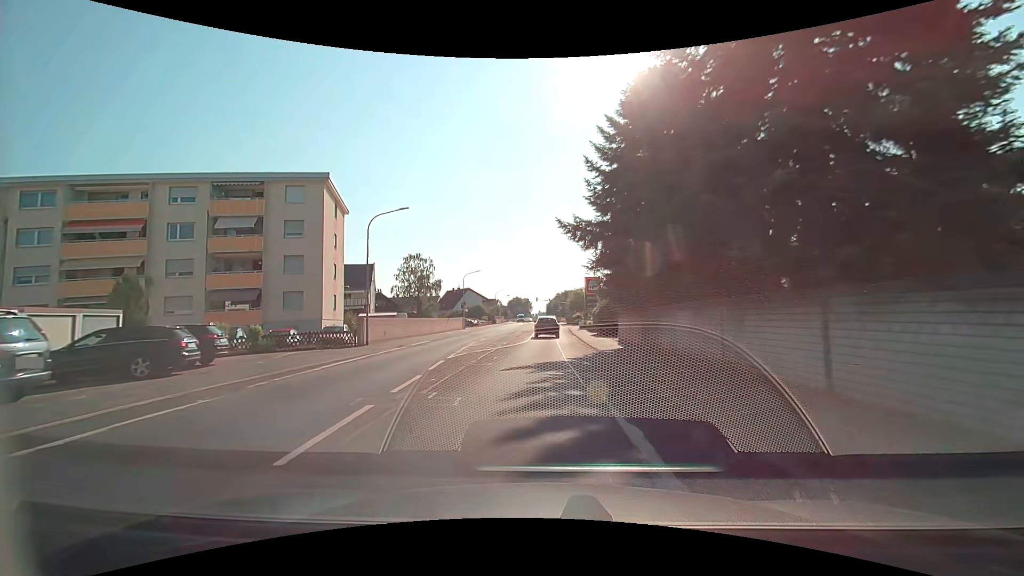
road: secondary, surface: asphalt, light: Day
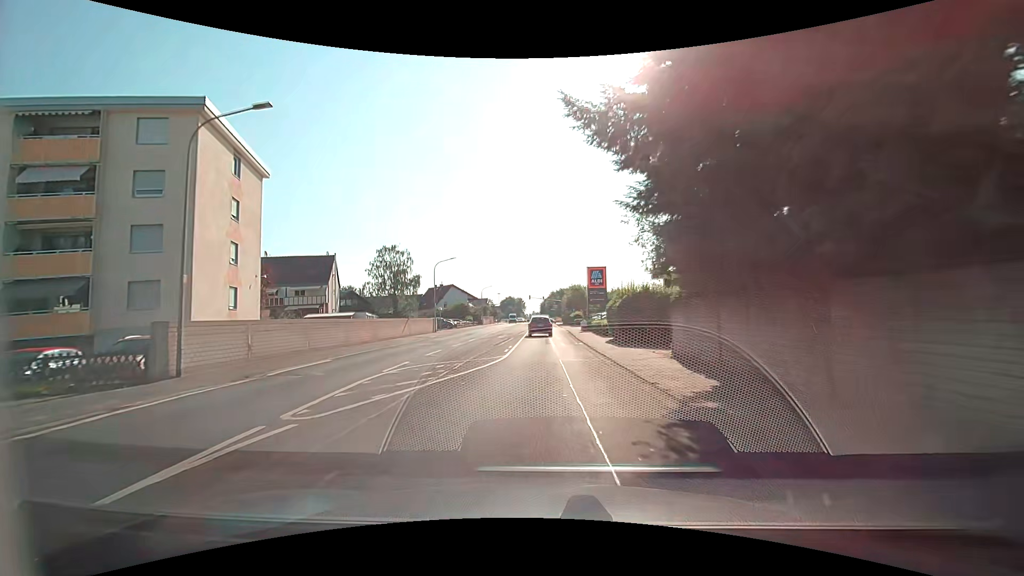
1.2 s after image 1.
(+0.1, +14.1) m; +1°
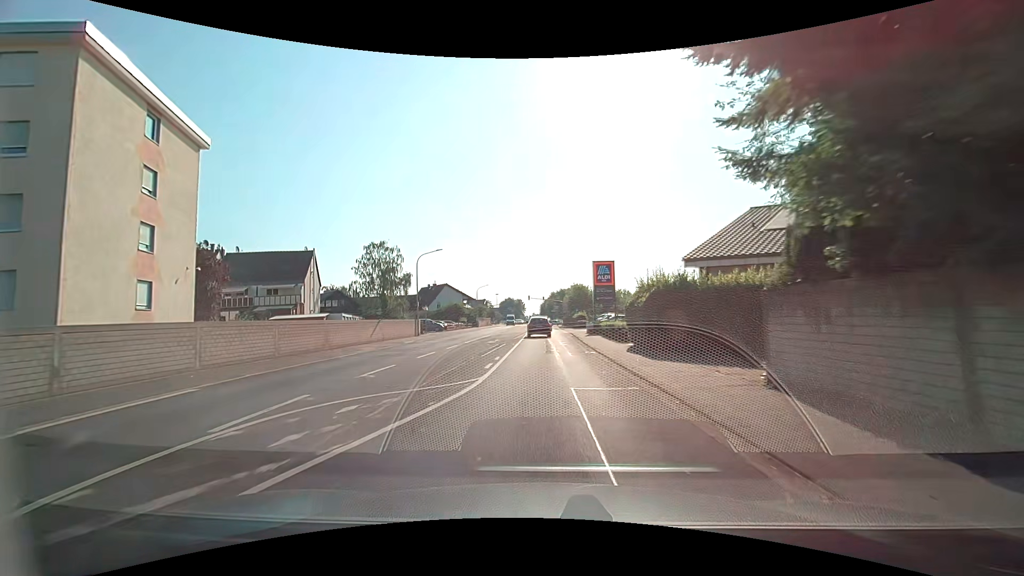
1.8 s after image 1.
(0.0, +7.1) m; -1°
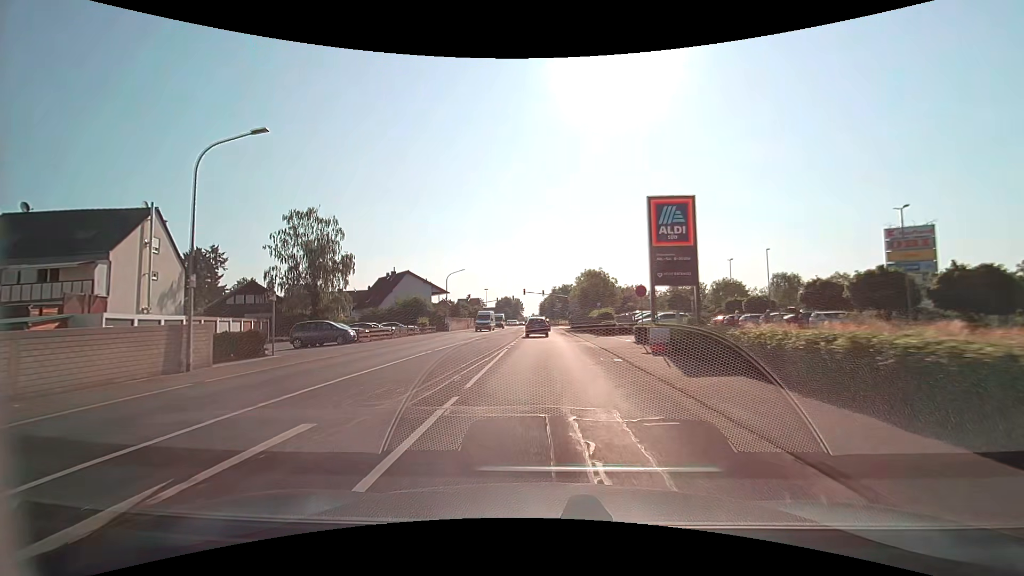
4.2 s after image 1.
(+0.4, +28.7) m; +1°
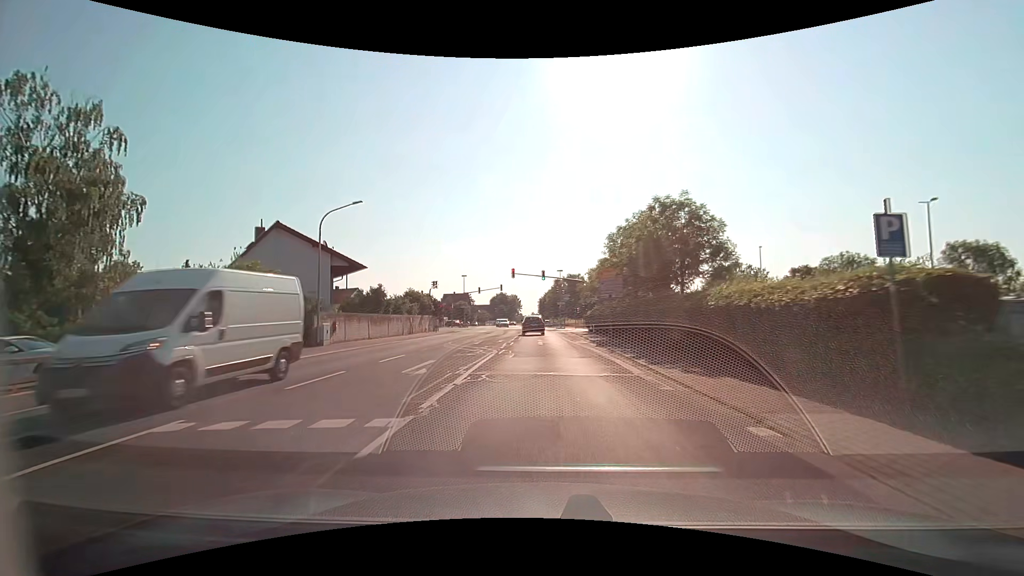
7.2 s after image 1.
(-0.1, +36.3) m; 0°
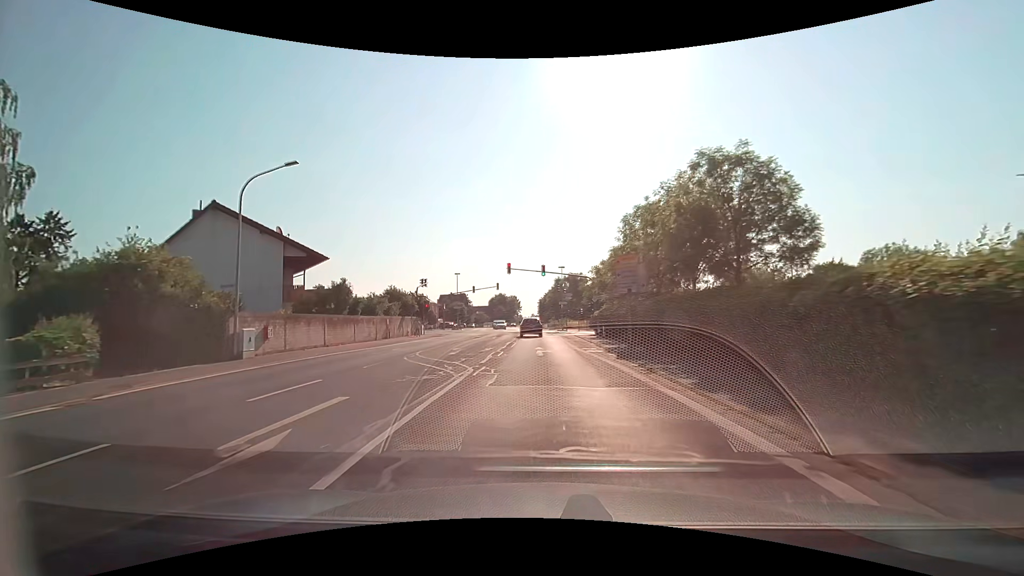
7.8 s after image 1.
(0.0, +7.3) m; 0°
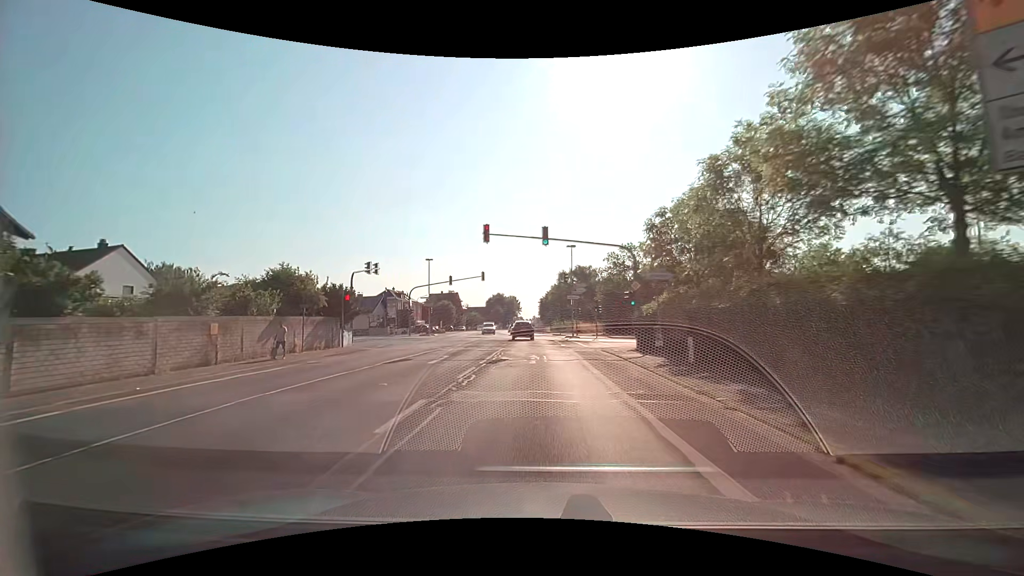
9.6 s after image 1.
(0.0, +22.0) m; 0°
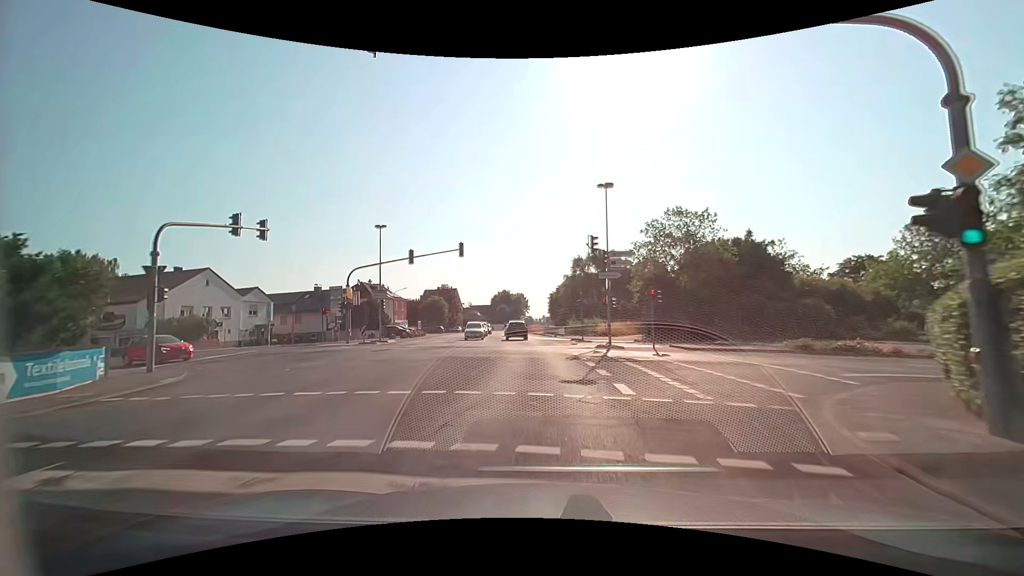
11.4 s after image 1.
(-0.3, +22.1) m; -2°
(0, +10) (0, +20) (-1, +30) (-2, +40) (-2, +50) (-3, +60) (-4, +70) (-5, +80) (-5, +90) (-6, +100) m
